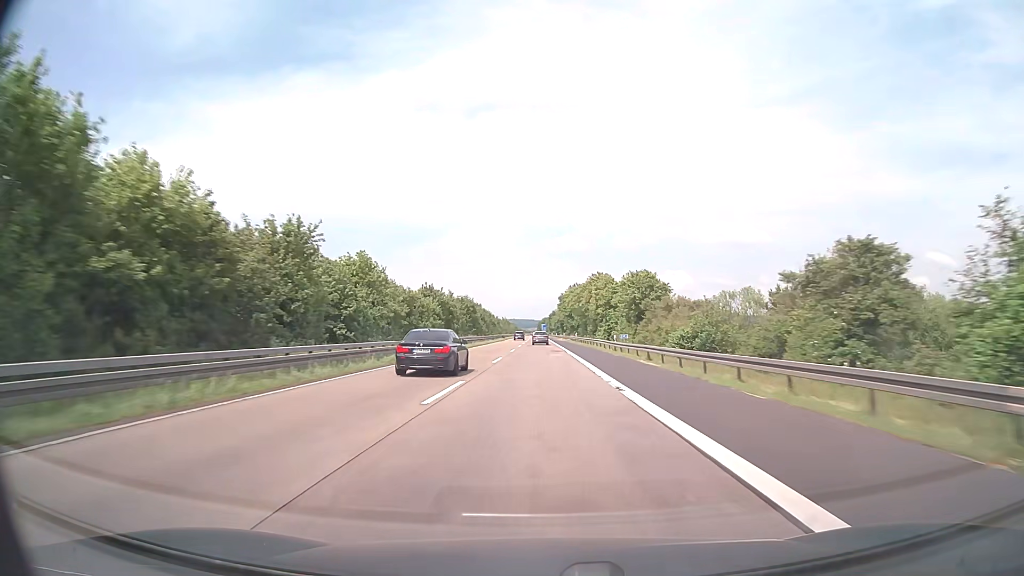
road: motorway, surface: asphalt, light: Day
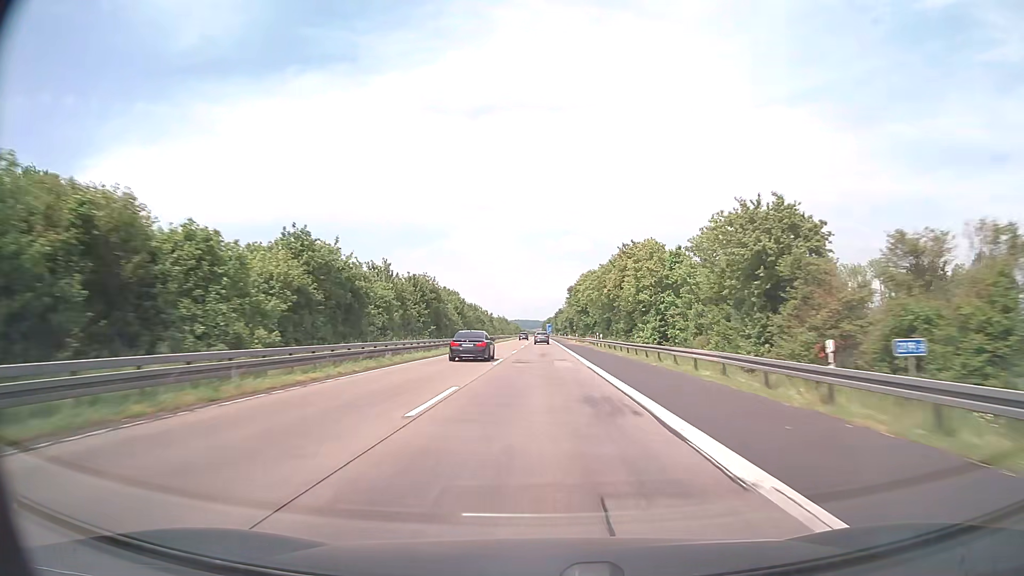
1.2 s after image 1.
(-0.2, +38.0) m; 0°
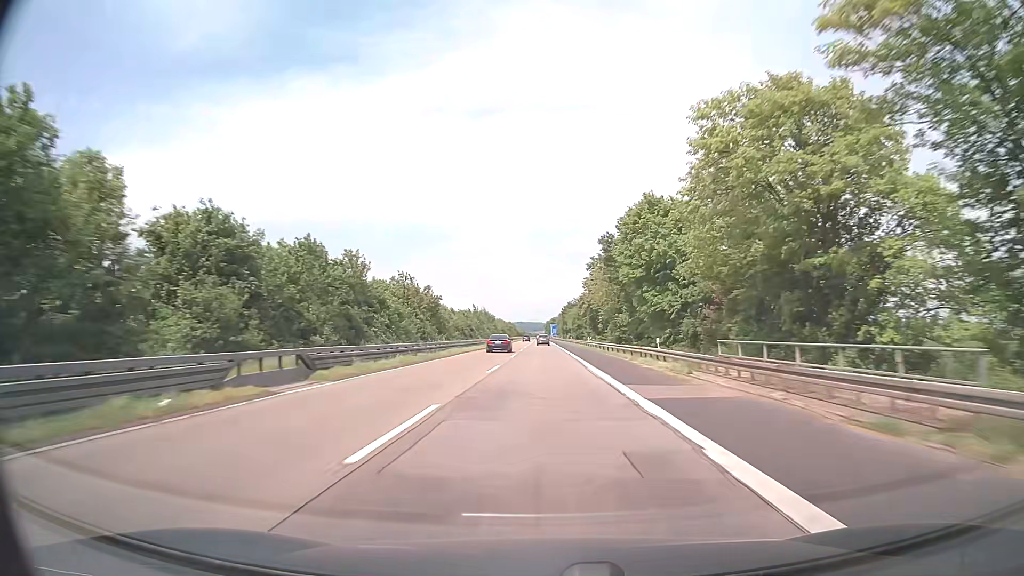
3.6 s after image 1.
(-0.1, +76.0) m; 0°
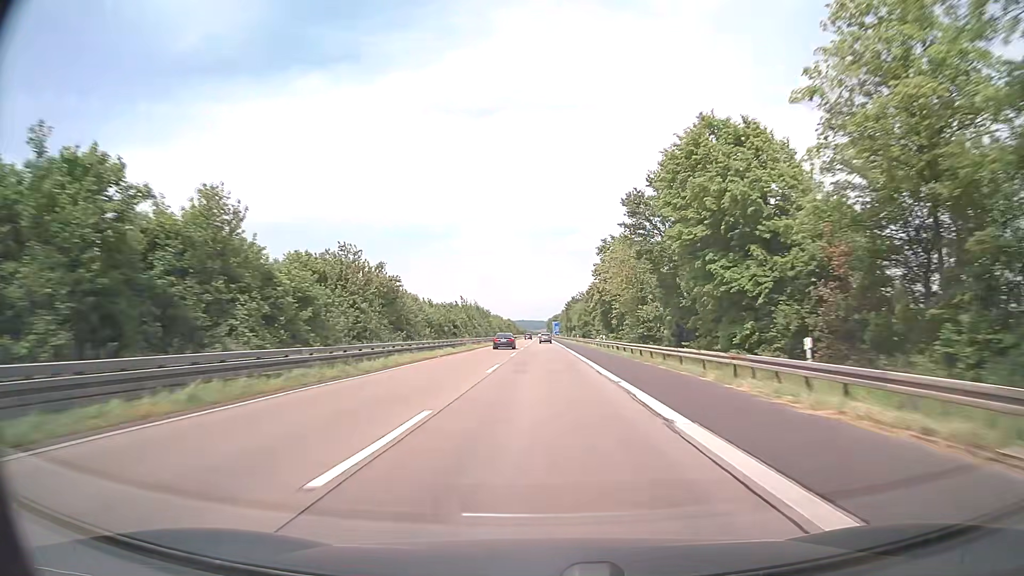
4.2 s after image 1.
(0.0, +19.0) m; 0°
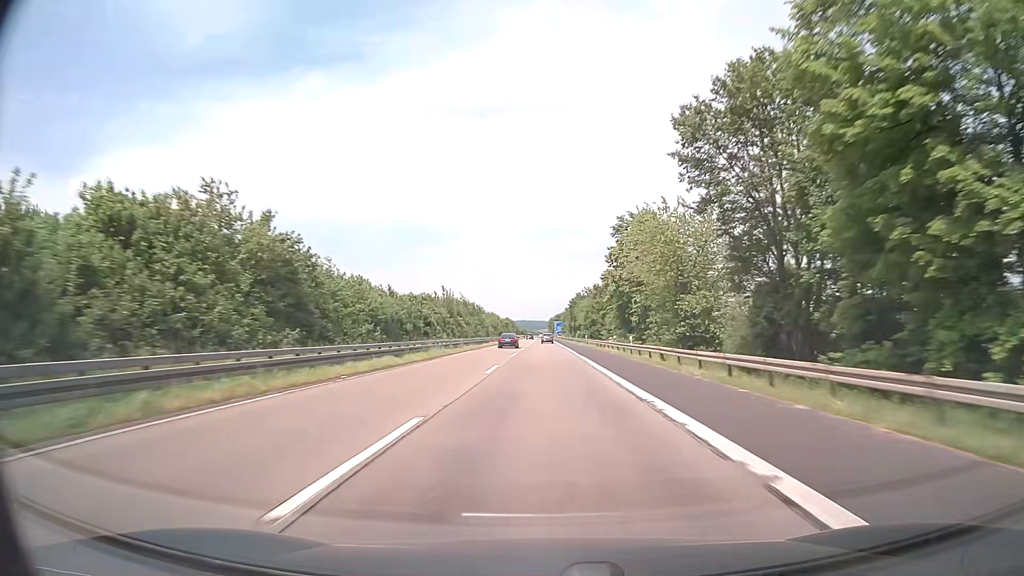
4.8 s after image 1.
(-0.1, +19.0) m; 0°
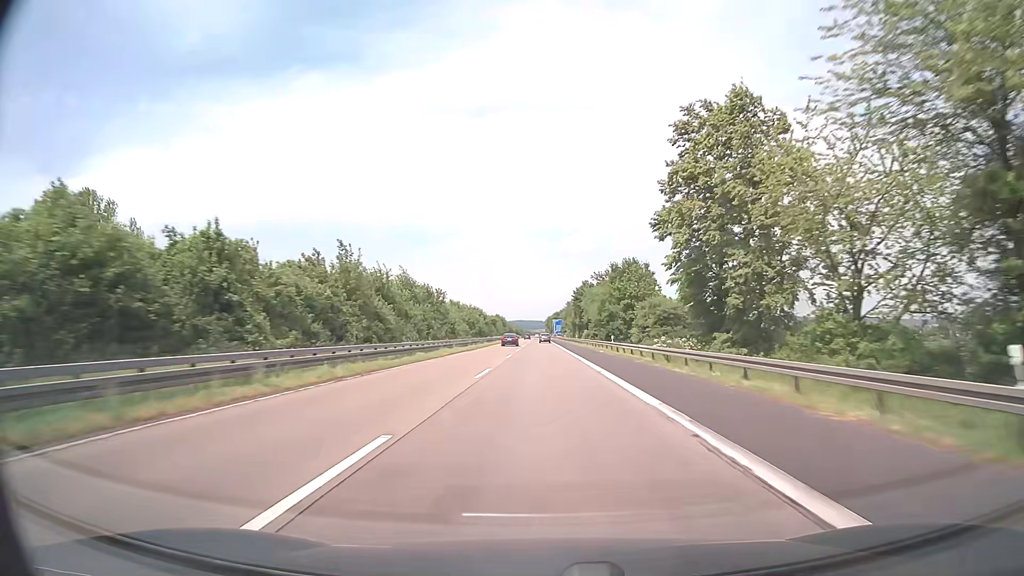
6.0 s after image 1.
(0.0, +38.0) m; 0°
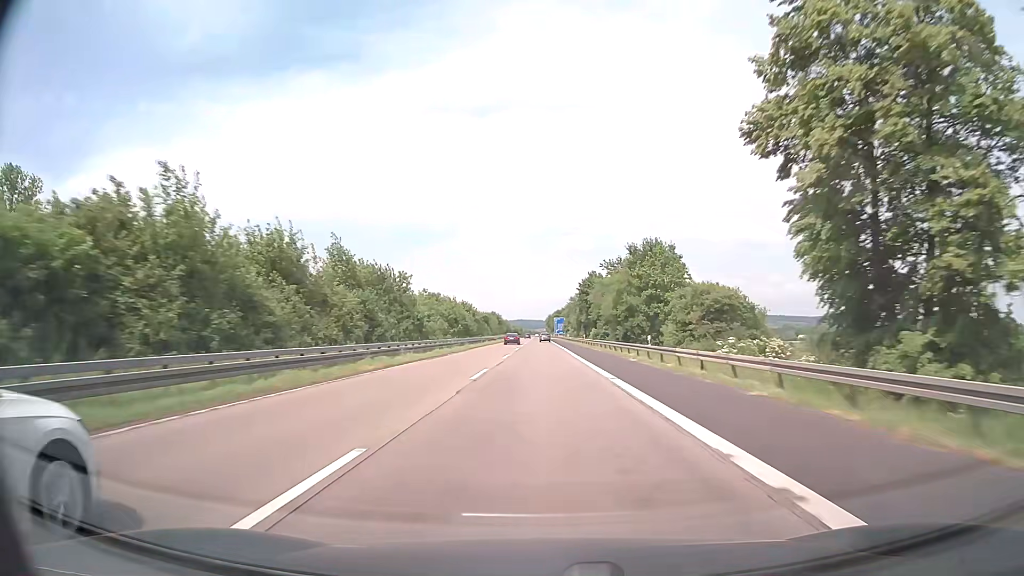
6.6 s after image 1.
(0.0, +19.0) m; 0°
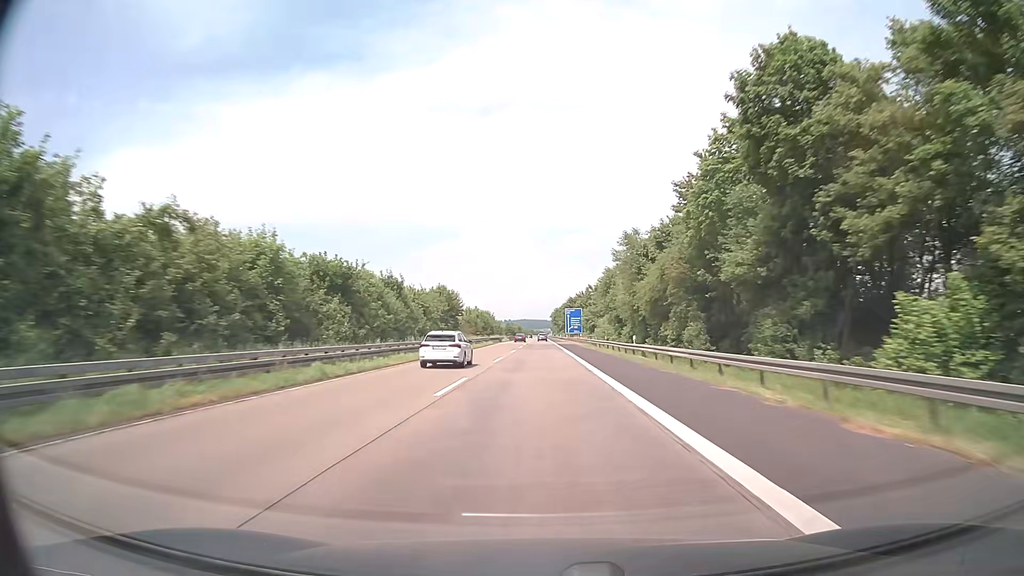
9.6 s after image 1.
(-0.3, +95.1) m; 0°
(0, +10) (0, +20) (0, +30) (0, +40) (0, +50) (0, +60) (0, +70) (0, +80) (0, +90) (0, +100) m
